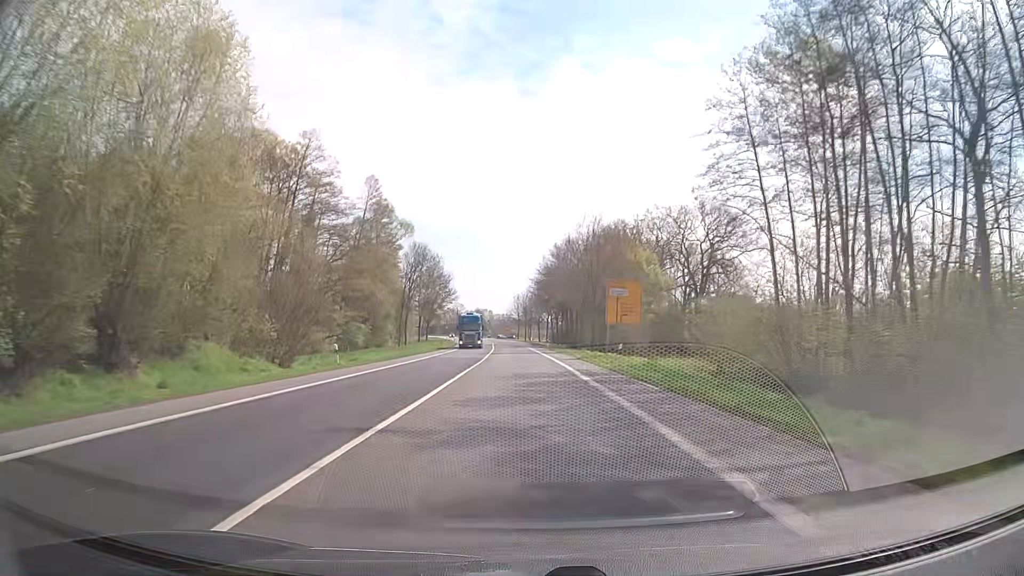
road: secondary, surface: asphalt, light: Day
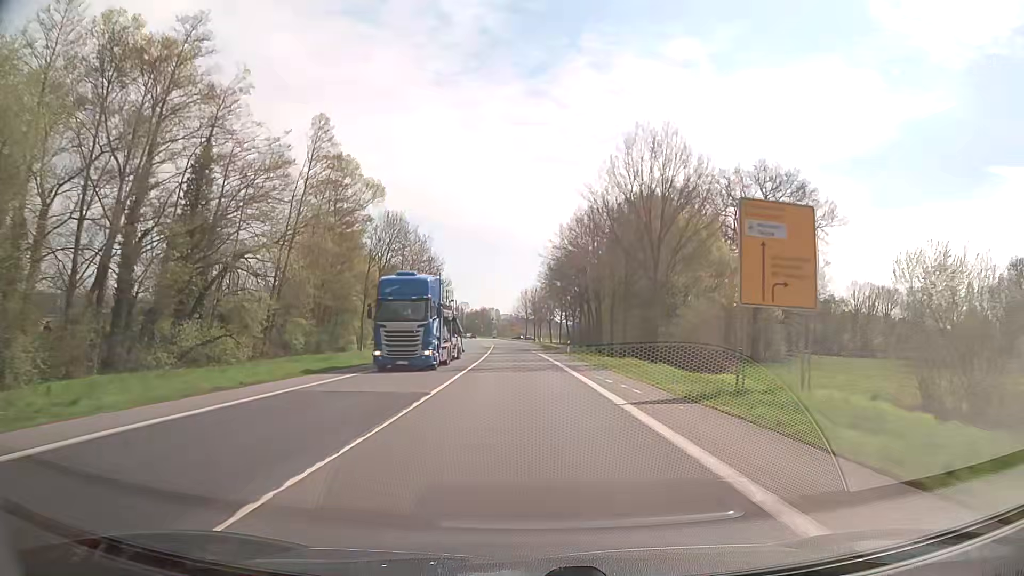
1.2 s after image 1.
(-0.2, +25.8) m; -1°
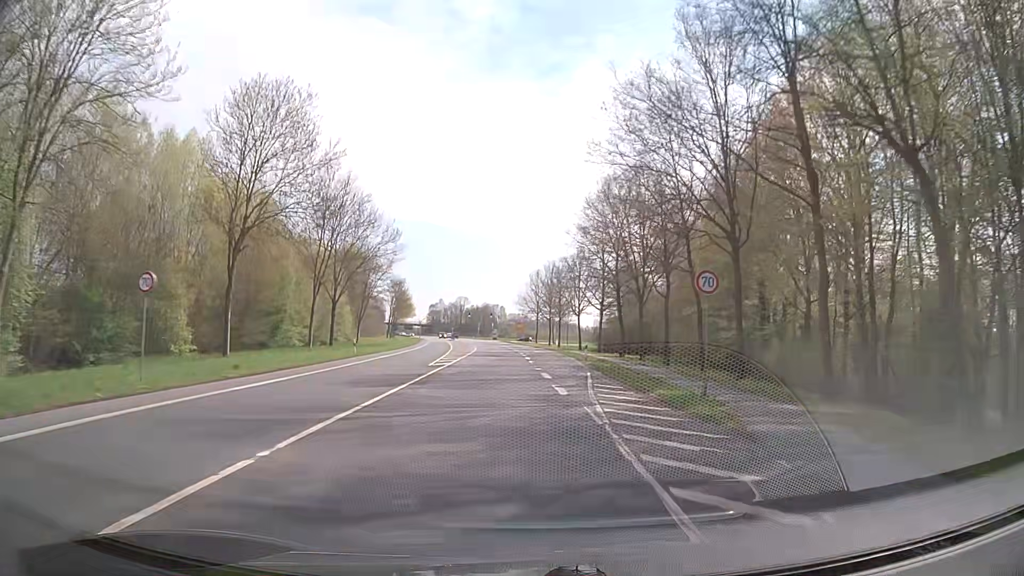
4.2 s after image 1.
(-0.4, +59.9) m; 0°
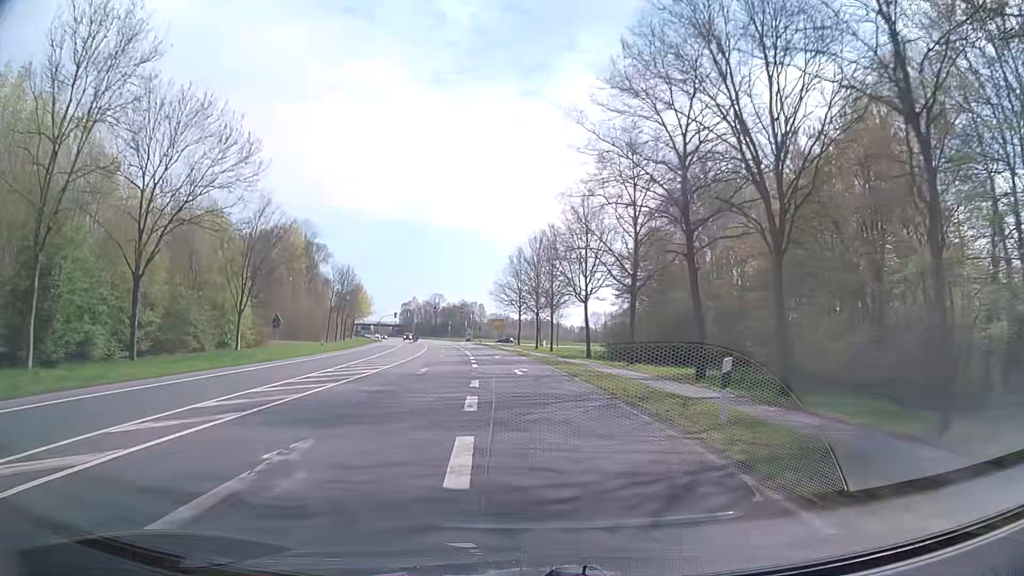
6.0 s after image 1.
(+0.4, +33.7) m; +2°
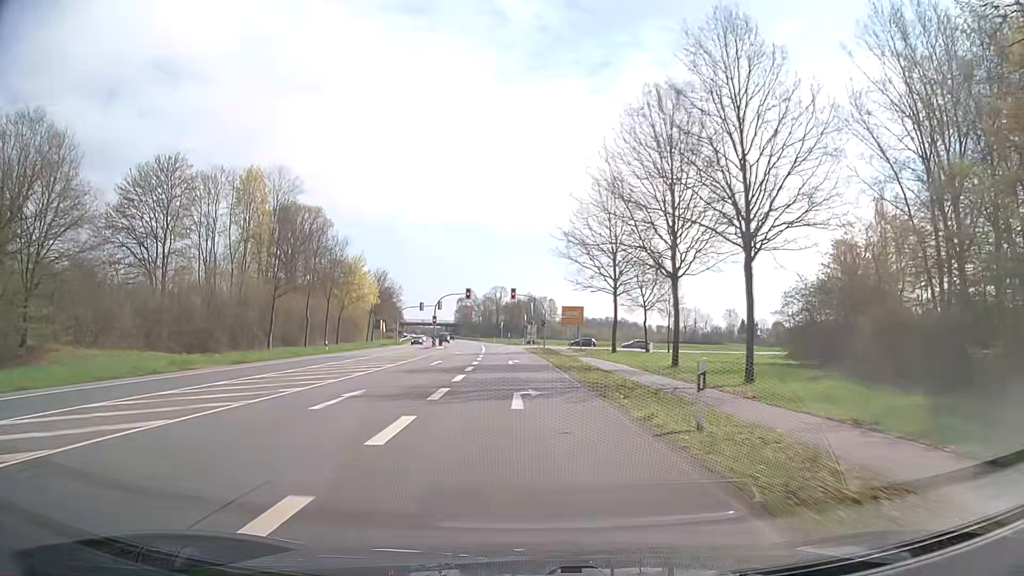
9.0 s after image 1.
(-2.4, +51.6) m; -6°
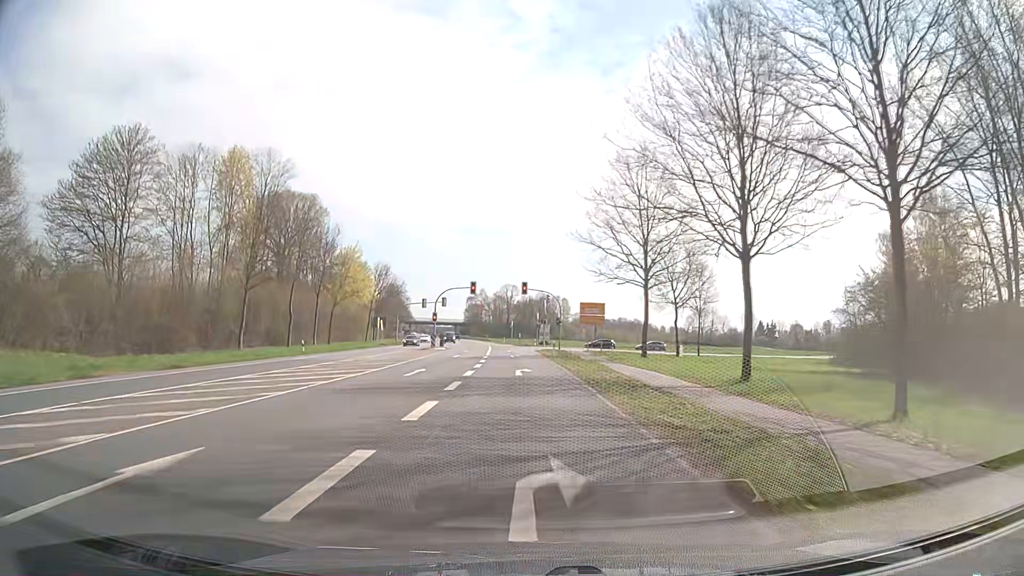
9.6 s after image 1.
(-0.1, +9.7) m; -1°
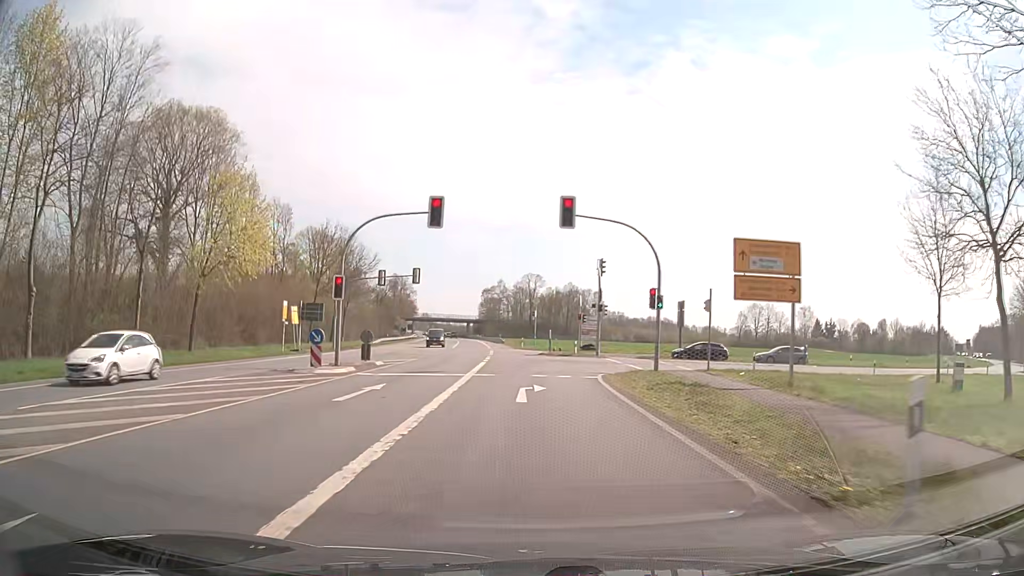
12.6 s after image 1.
(-0.9, +43.1) m; -2°
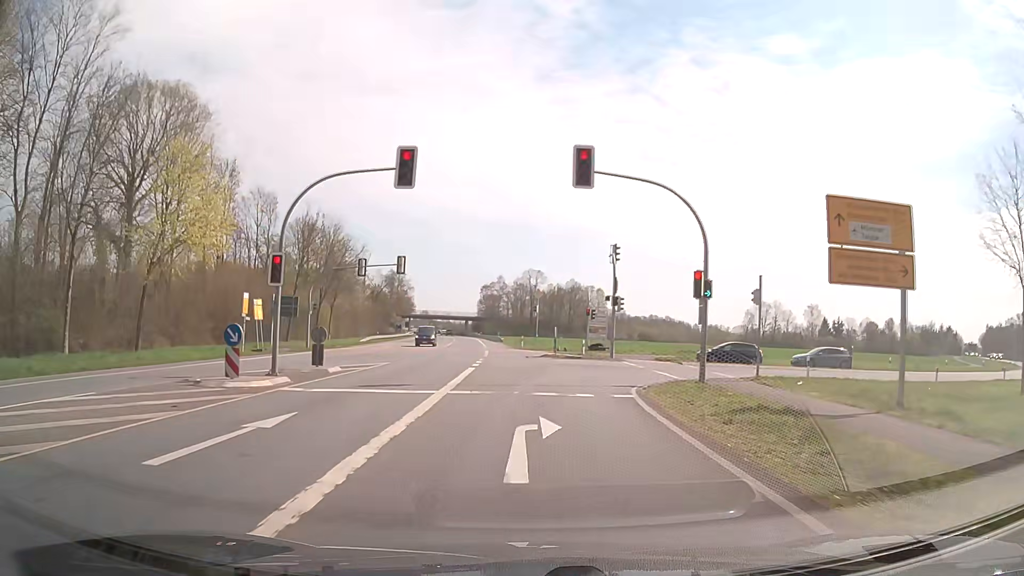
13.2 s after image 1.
(0.0, +7.2) m; 0°
(0, +10) (+1, +20) (+6, +29) (+14, +34) (+24, +37) (+33, +41) (+42, +45) (+51, +50) (+59, +56) (+67, +62) m
